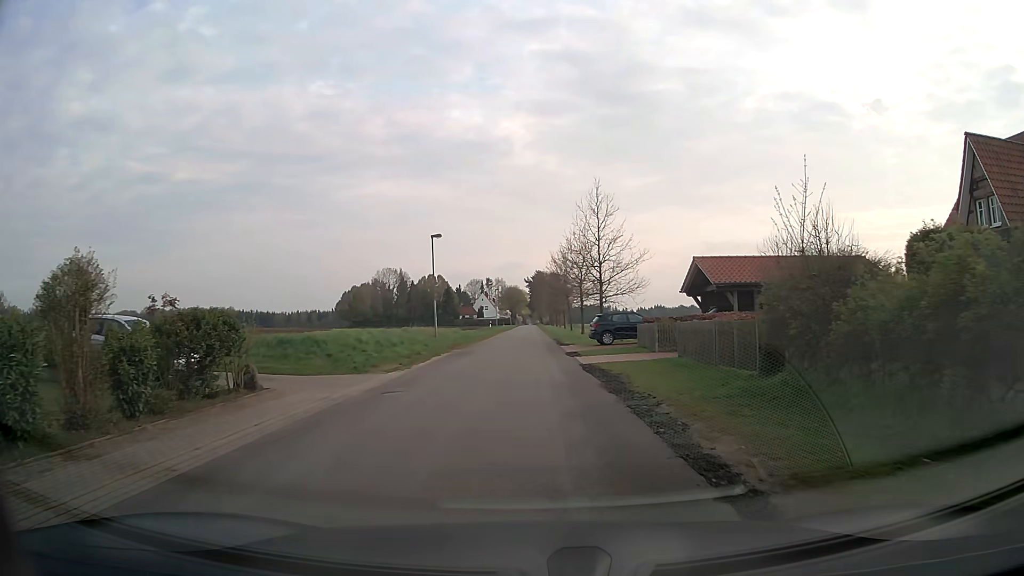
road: unclassified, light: Day
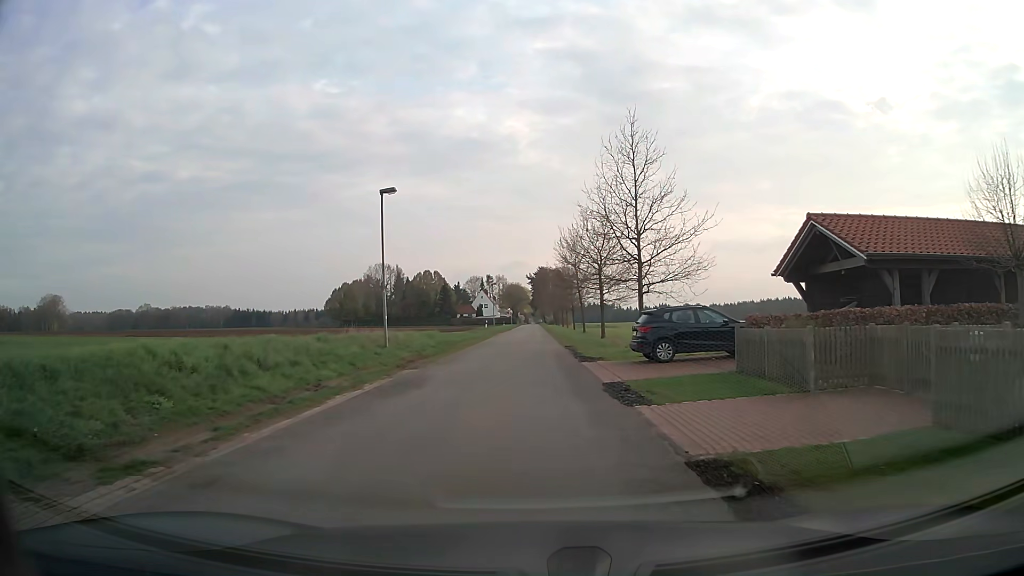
(0.0, +13.4) m; 0°
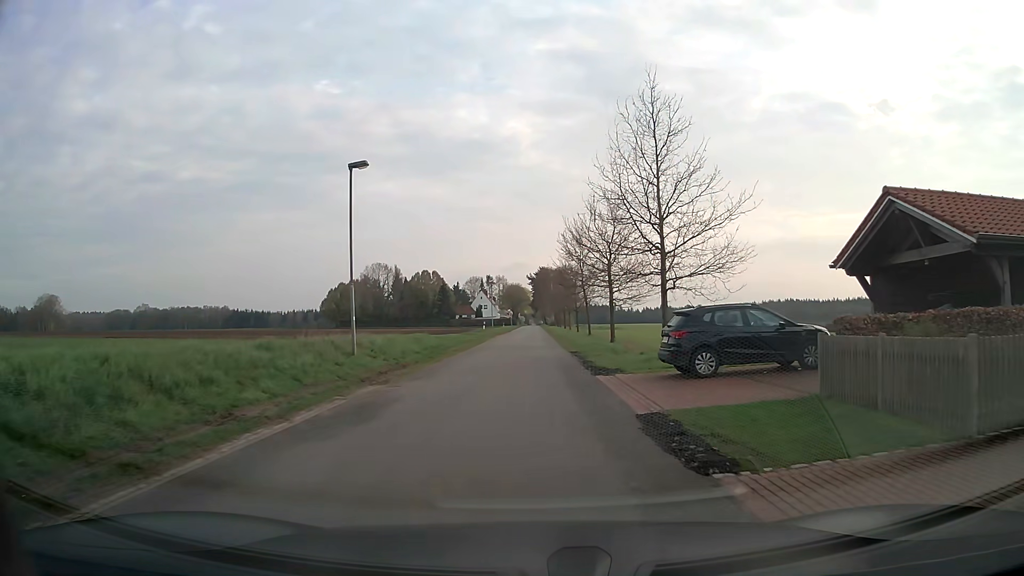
(0.0, +4.5) m; 0°
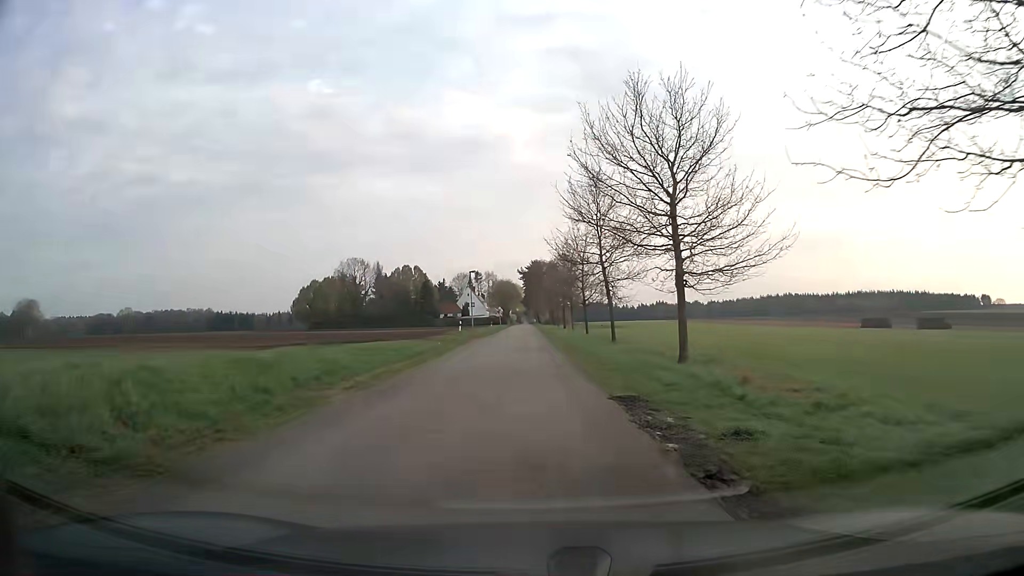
(+0.1, +18.0) m; +1°
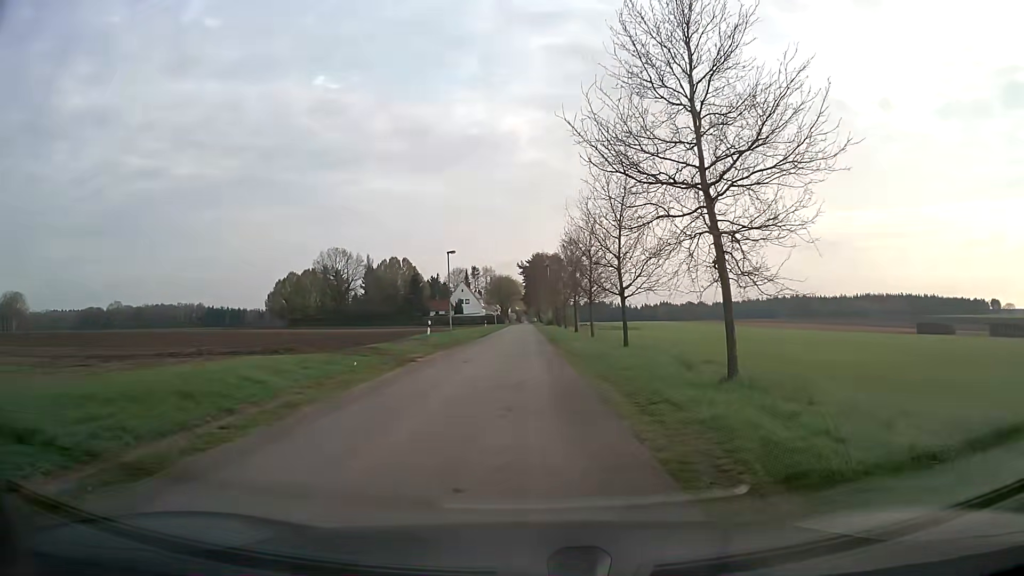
(-0.1, +18.0) m; 0°
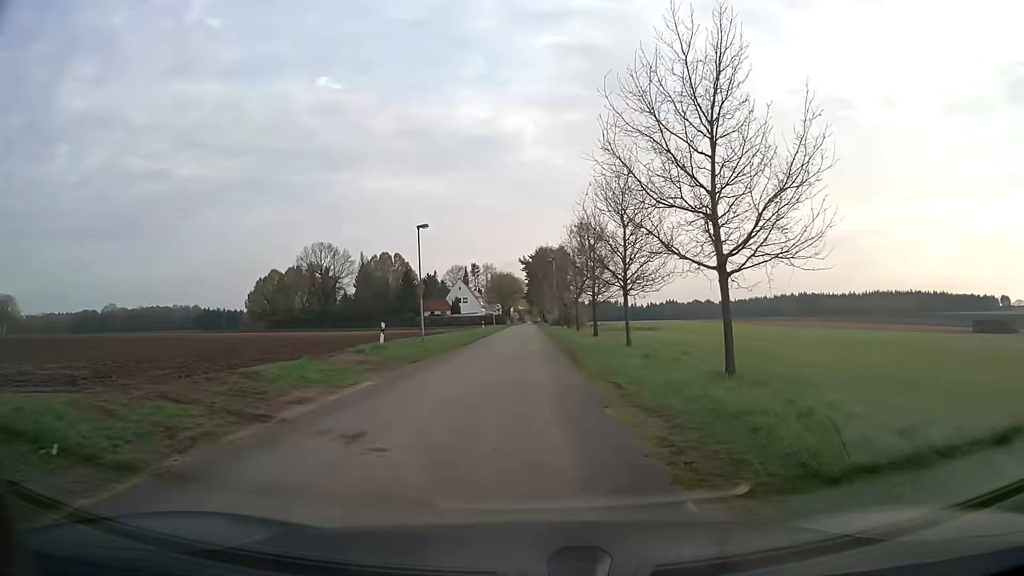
(0.0, +13.5) m; -1°
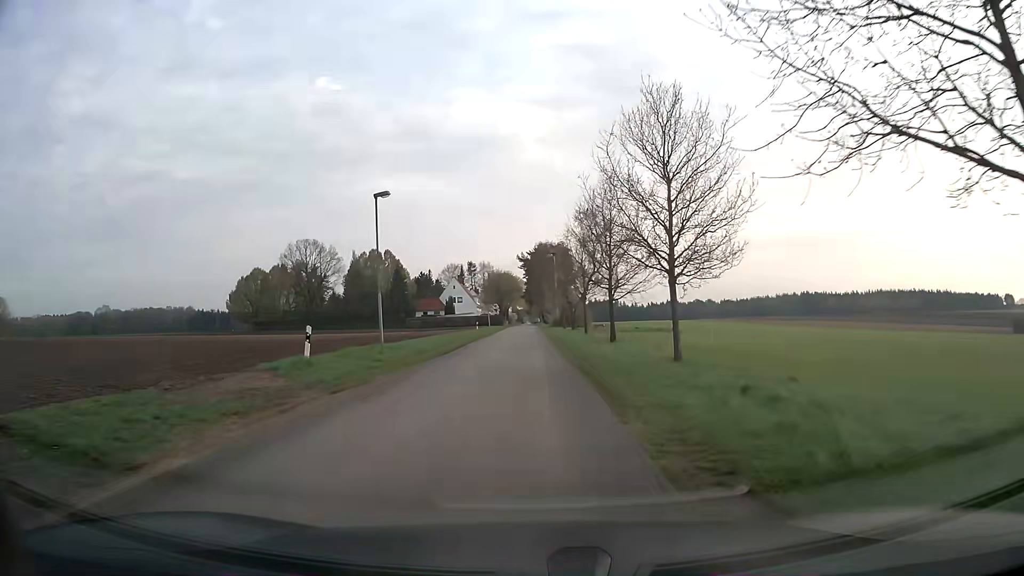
(+0.1, +9.0) m; +1°
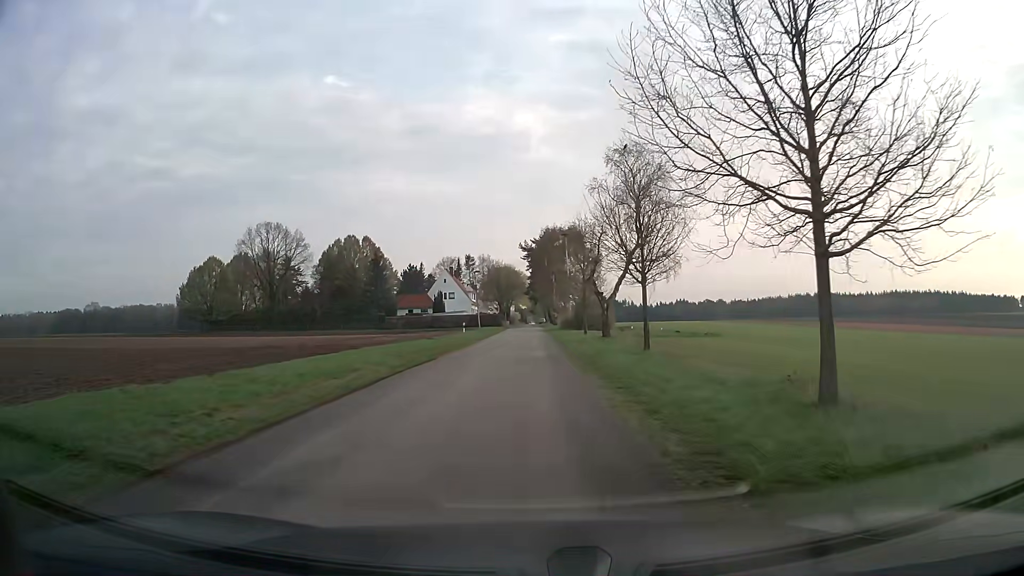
(-0.1, +22.6) m; 0°
(0, +10) (0, +20) (0, +30) (0, +40) (0, +50) (0, +60) (0, +70) (0, +80) (0, +90) (0, +100) m
